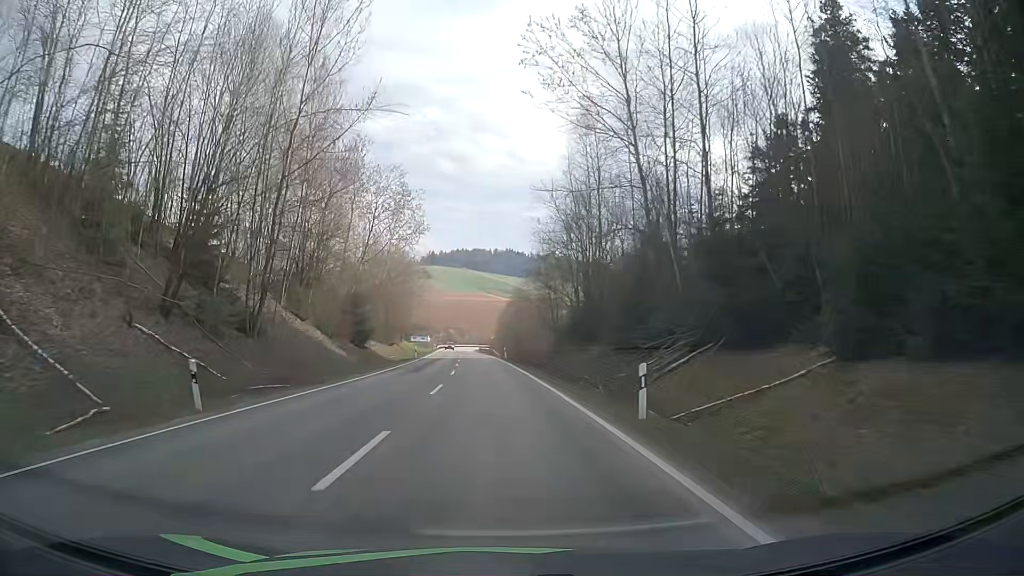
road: secondary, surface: asphalt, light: Day
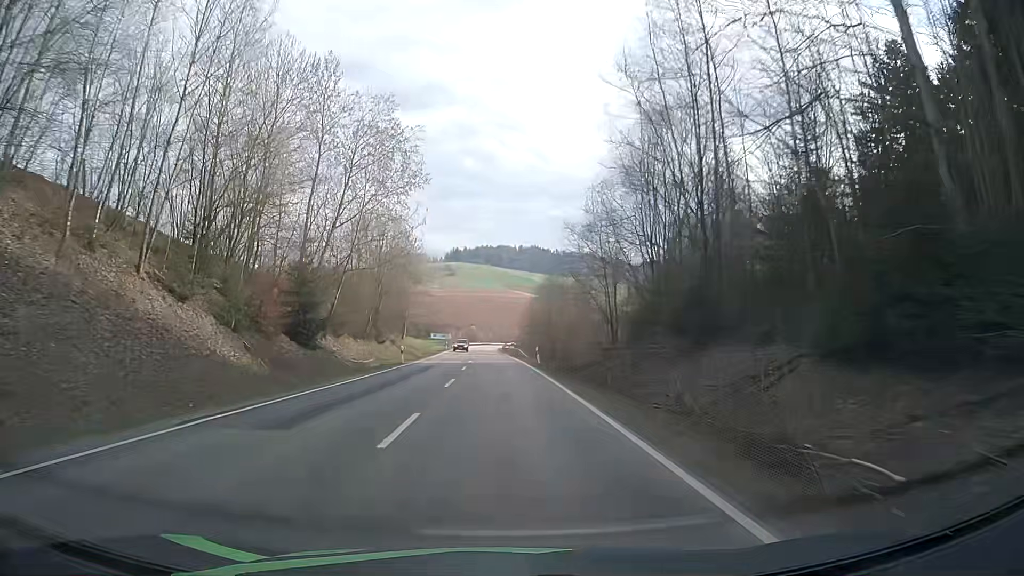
(-0.4, +21.0) m; -2°
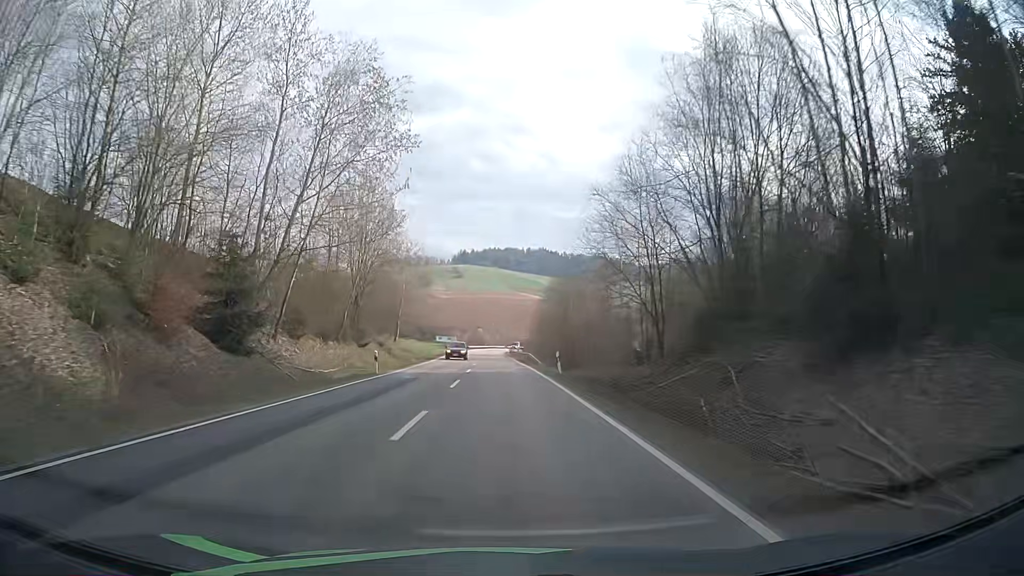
(-0.2, +10.6) m; -1°
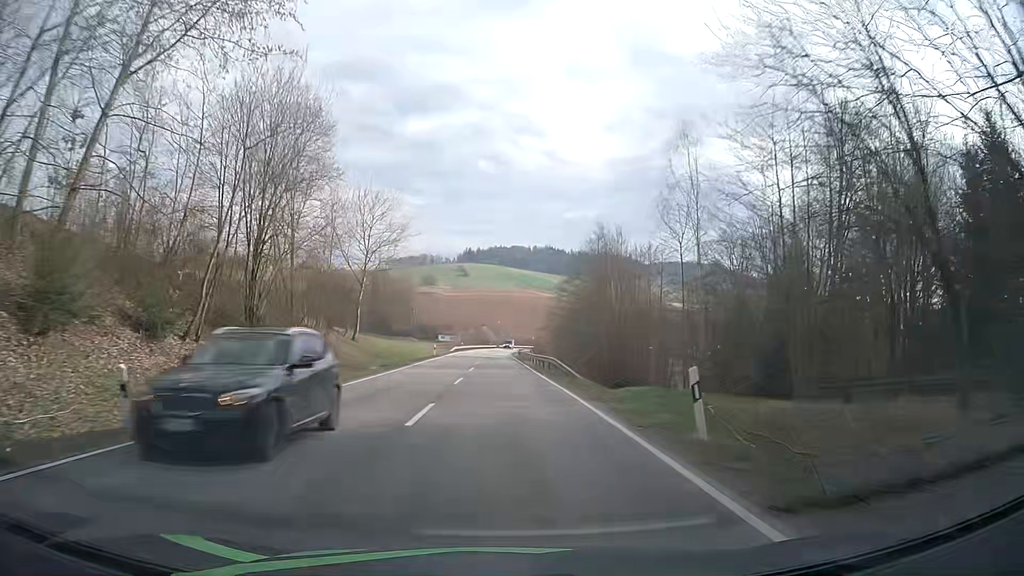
(-0.3, +21.5) m; -1°
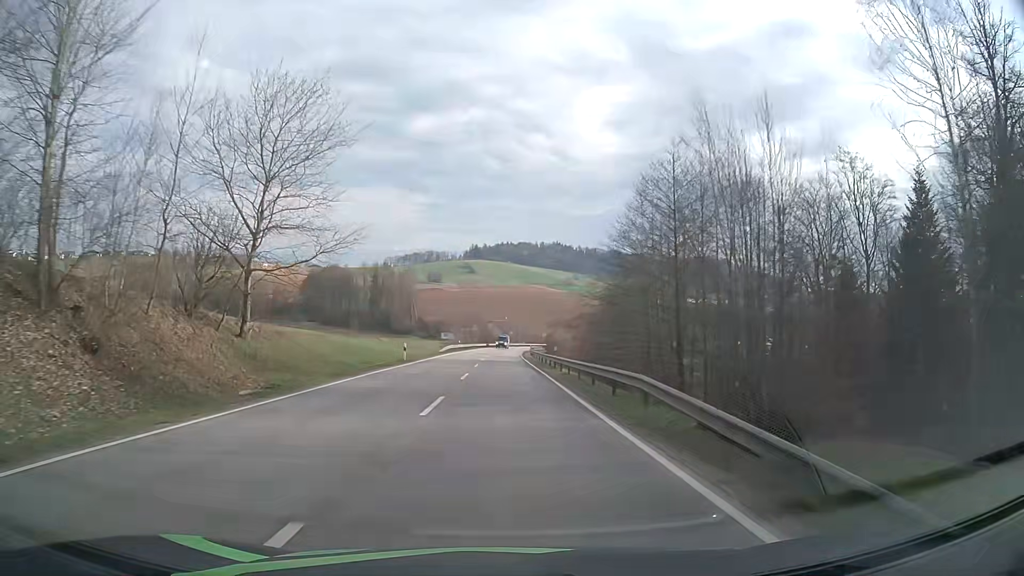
(0.0, +21.8) m; 0°
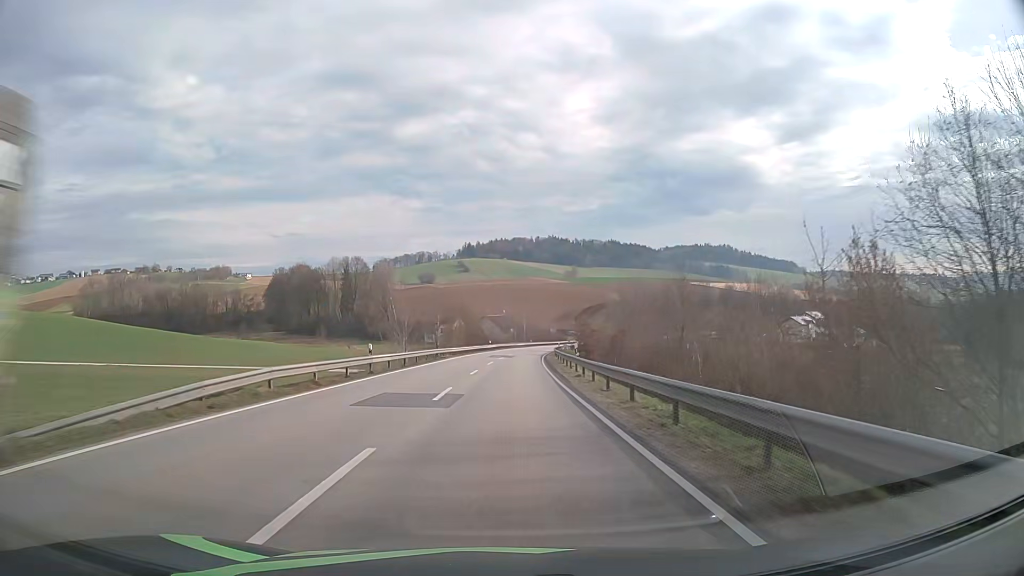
(-0.2, +55.6) m; 0°
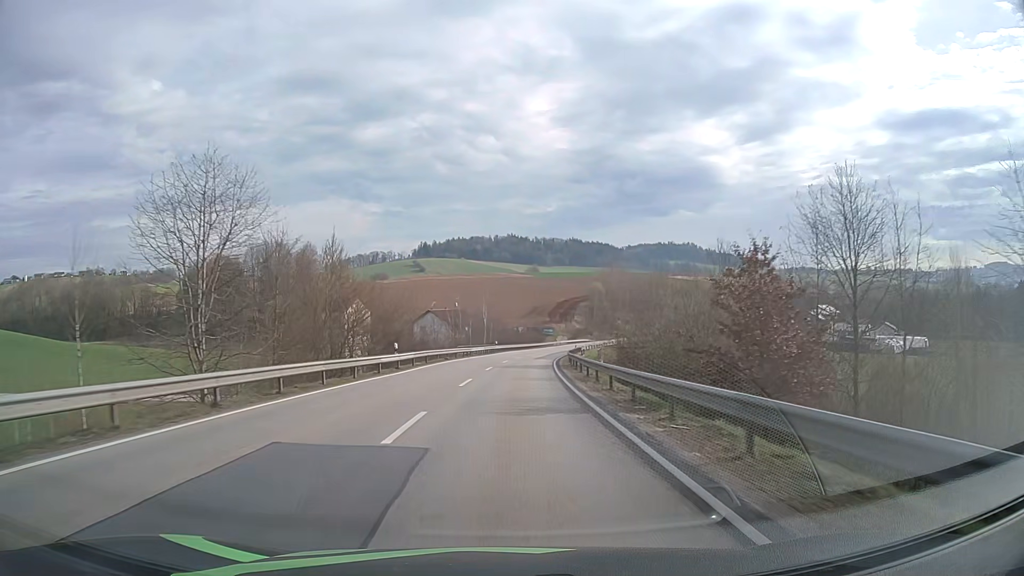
(+1.0, +55.6) m; +3°
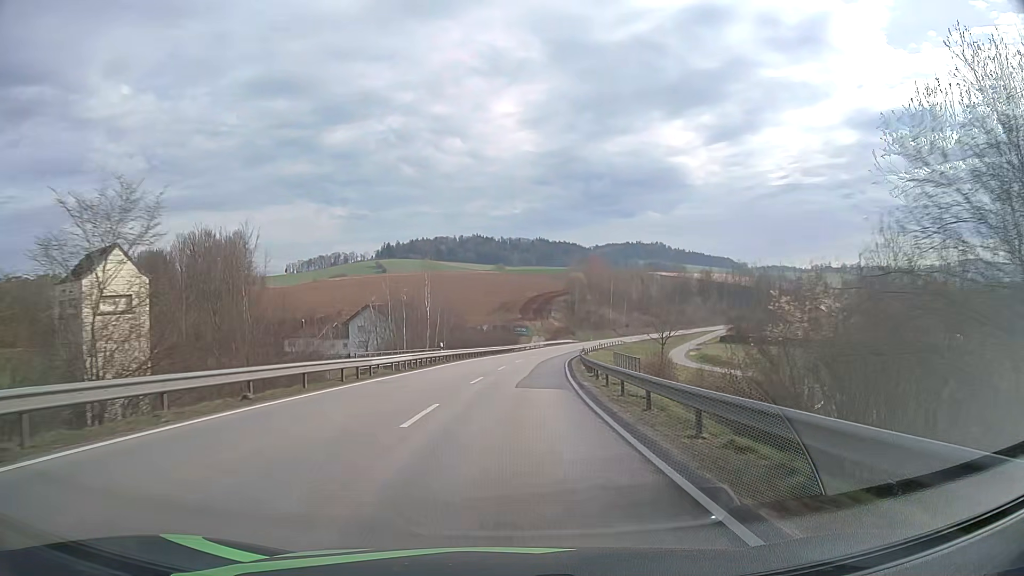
(+0.8, +34.2) m; +3°
(0, +10) (0, +20) (+1, +30) (+1, +40) (+2, +50) (+4, +60) (+5, +70) (+7, +80) (+9, +89) (+11, +99) m
